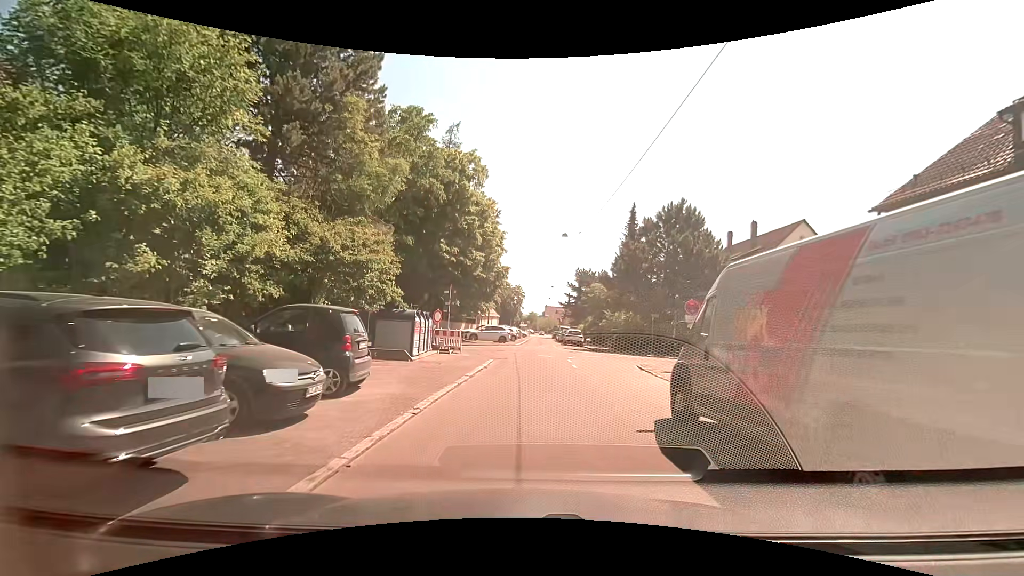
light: Day
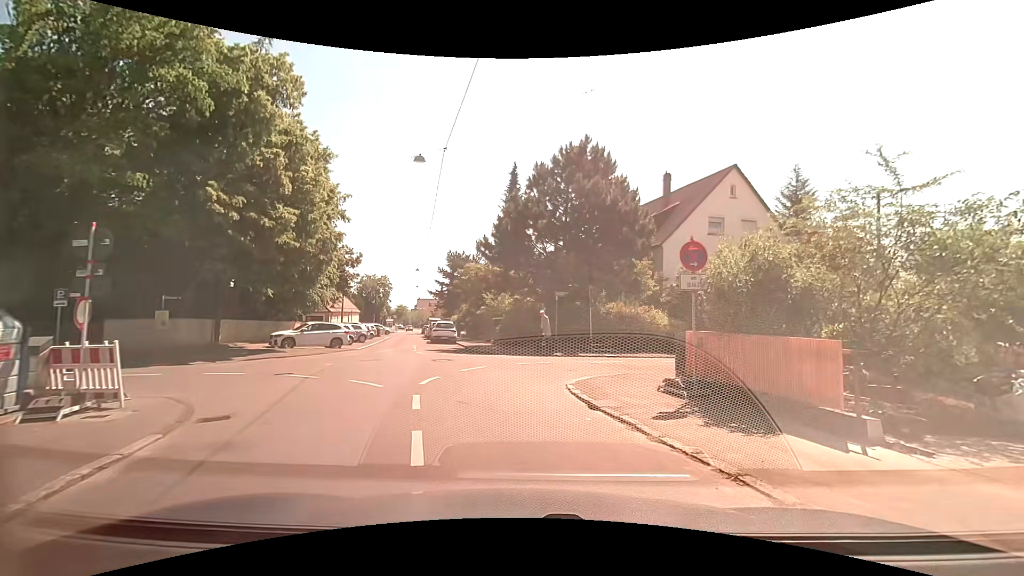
(+1.3, +13.0) m; +17°
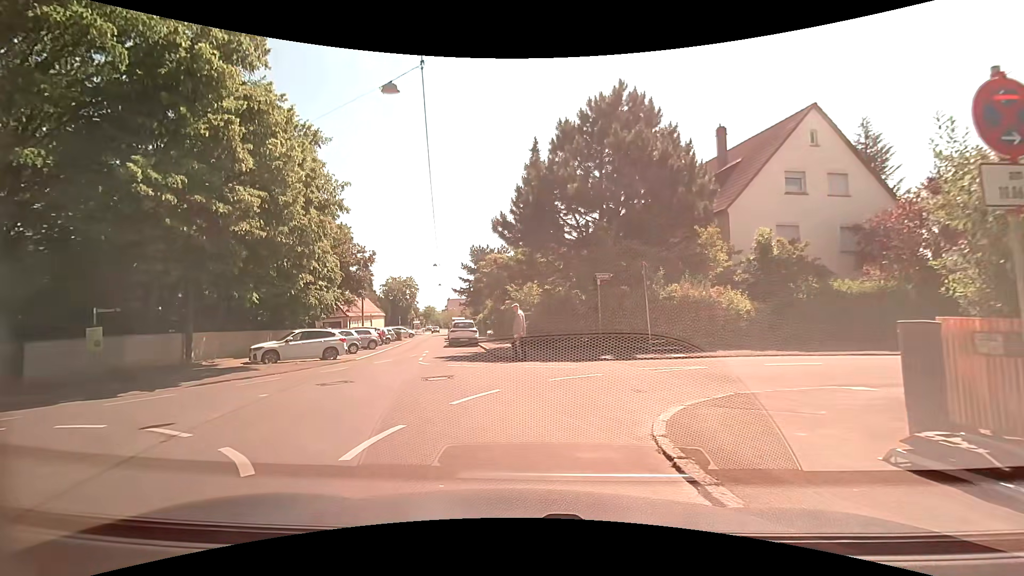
(0.0, +5.7) m; -5°
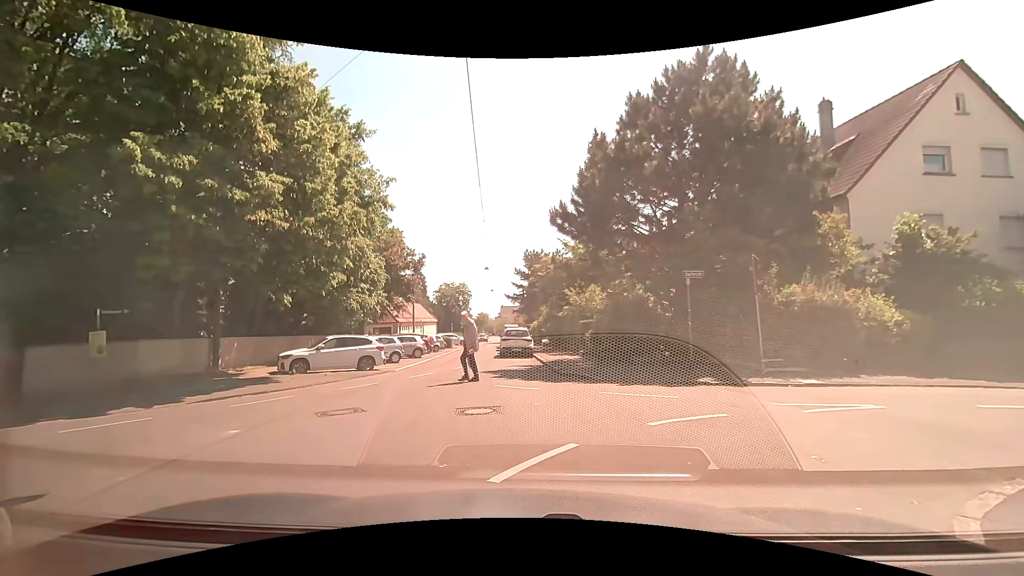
(-0.2, +3.4) m; -3°
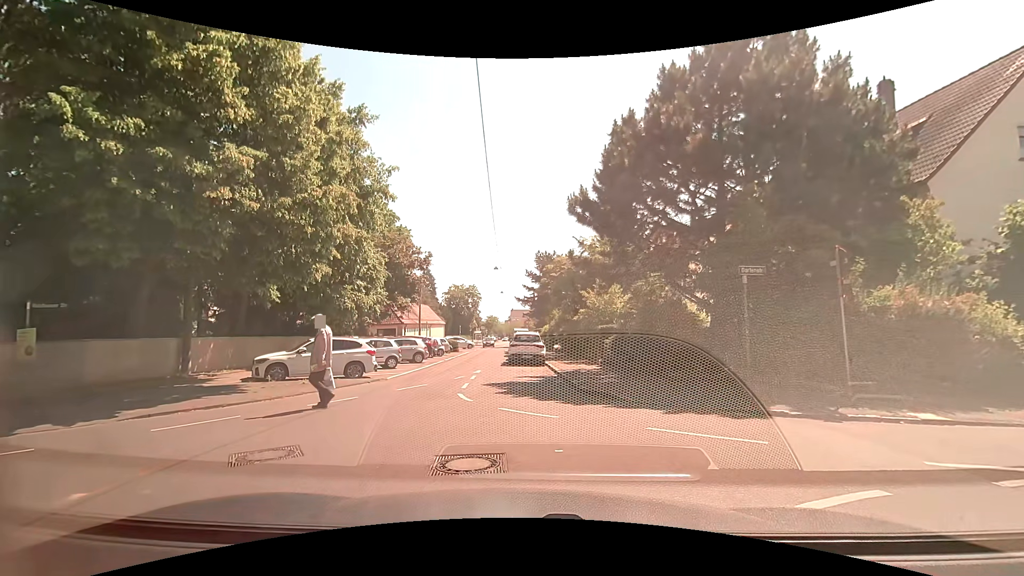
(-0.1, +2.9) m; -3°
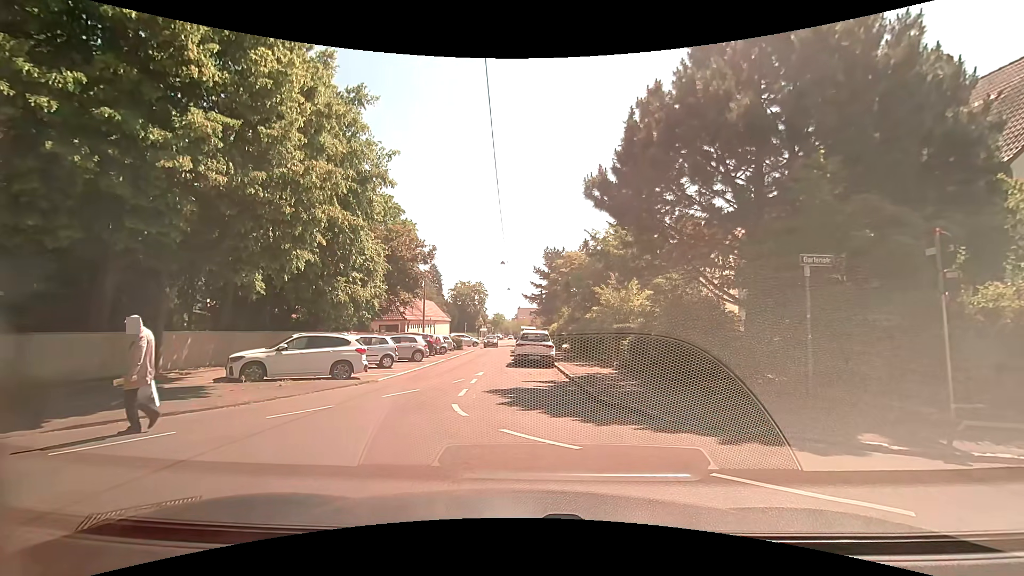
(-0.1, +2.0) m; -2°
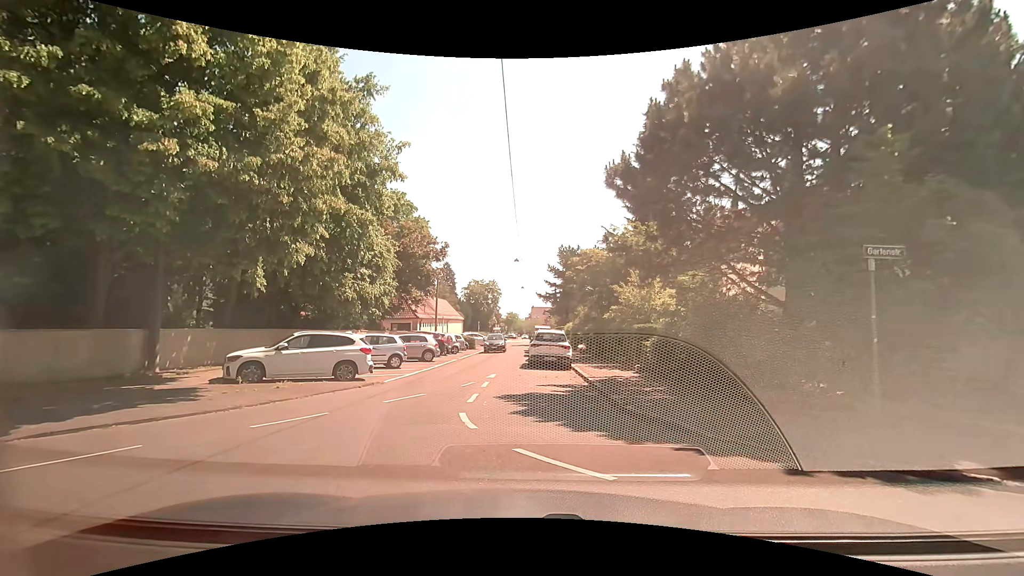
(0.0, +1.1) m; 0°
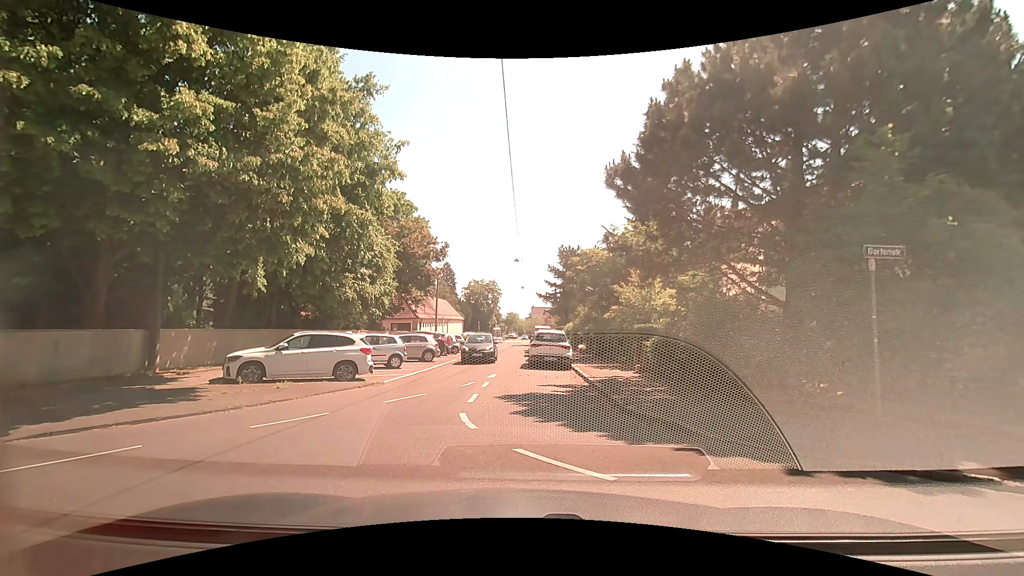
(0.0, +0.1) m; 0°
